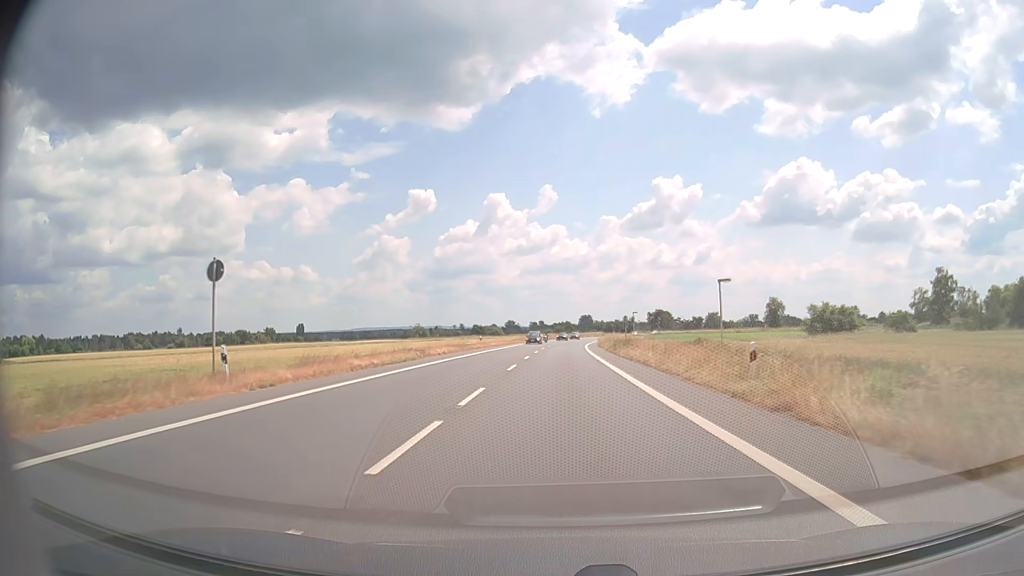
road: primary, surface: asphalt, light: Day
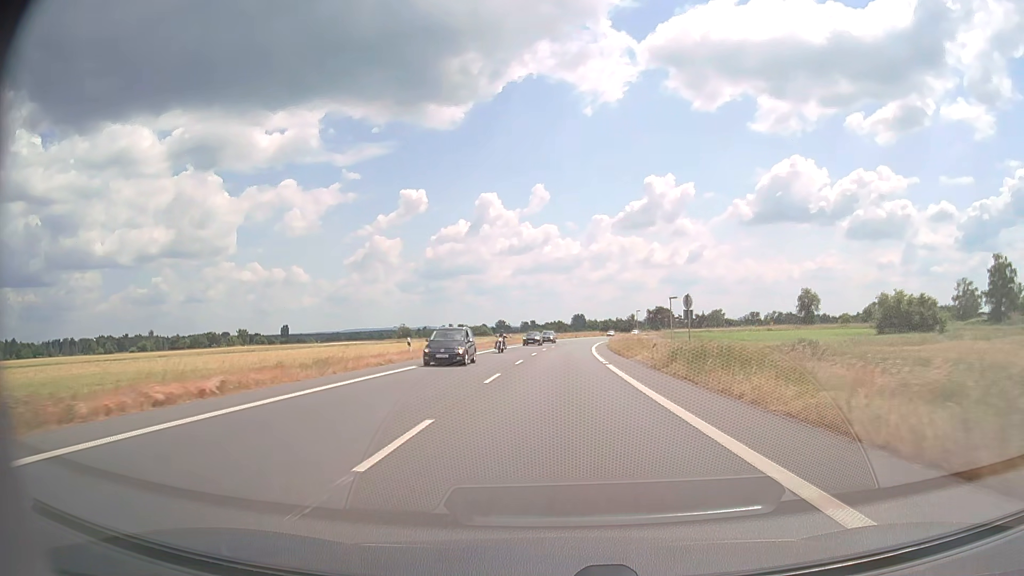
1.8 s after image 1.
(+0.2, +30.7) m; +1°
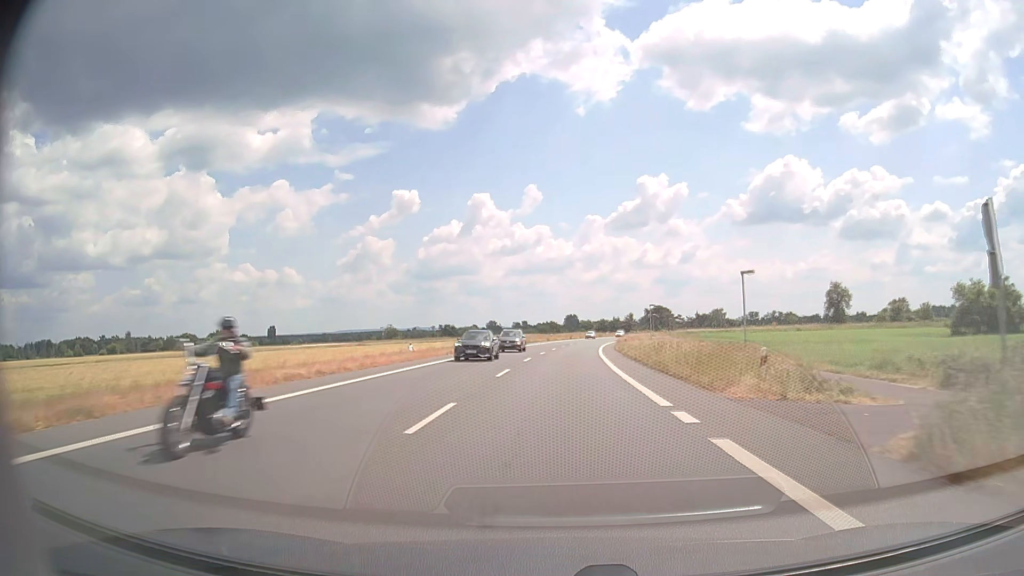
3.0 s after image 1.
(+0.1, +21.2) m; +1°
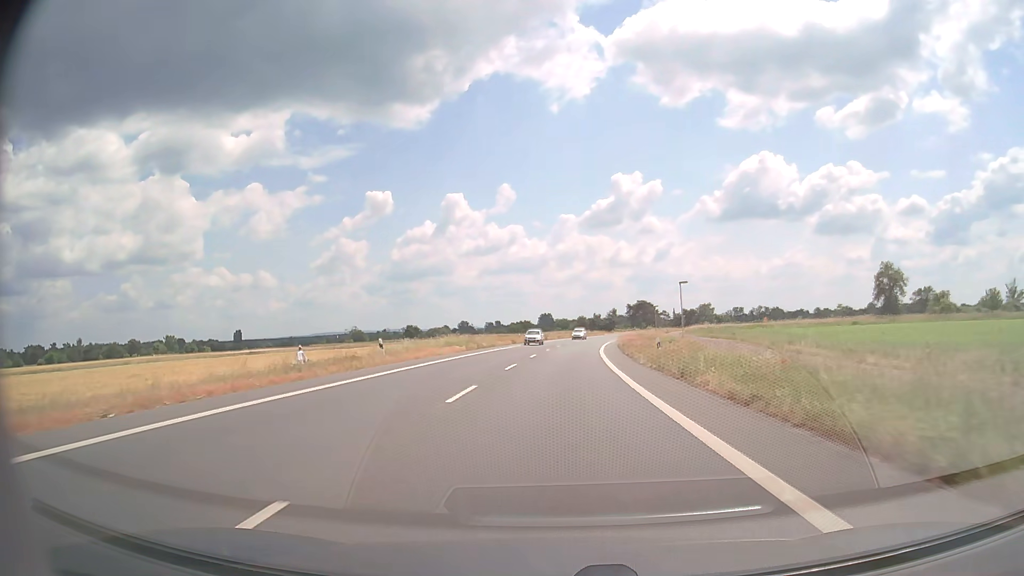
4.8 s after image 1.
(+0.6, +32.1) m; +2°
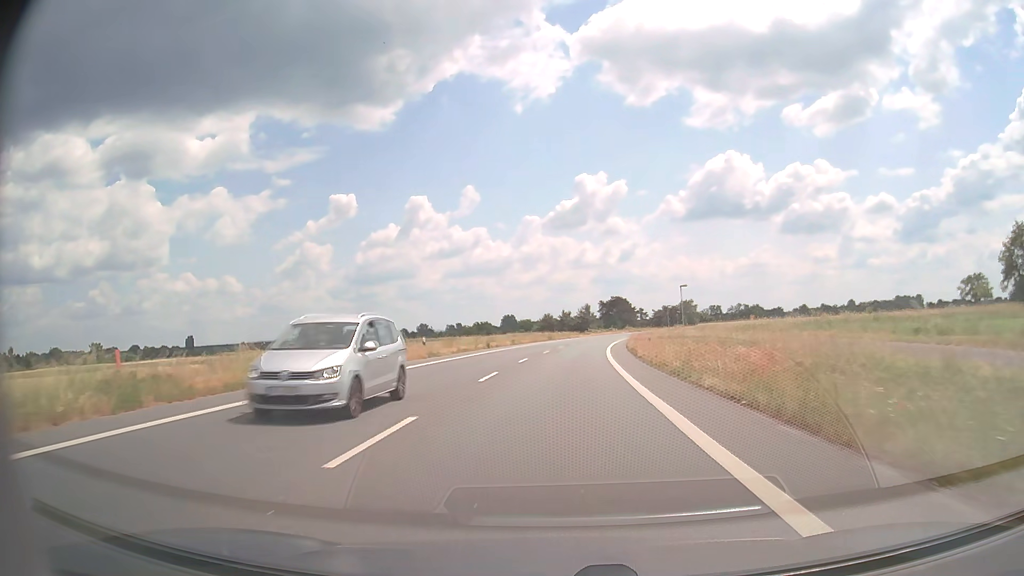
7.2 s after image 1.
(+1.2, +42.3) m; +3°
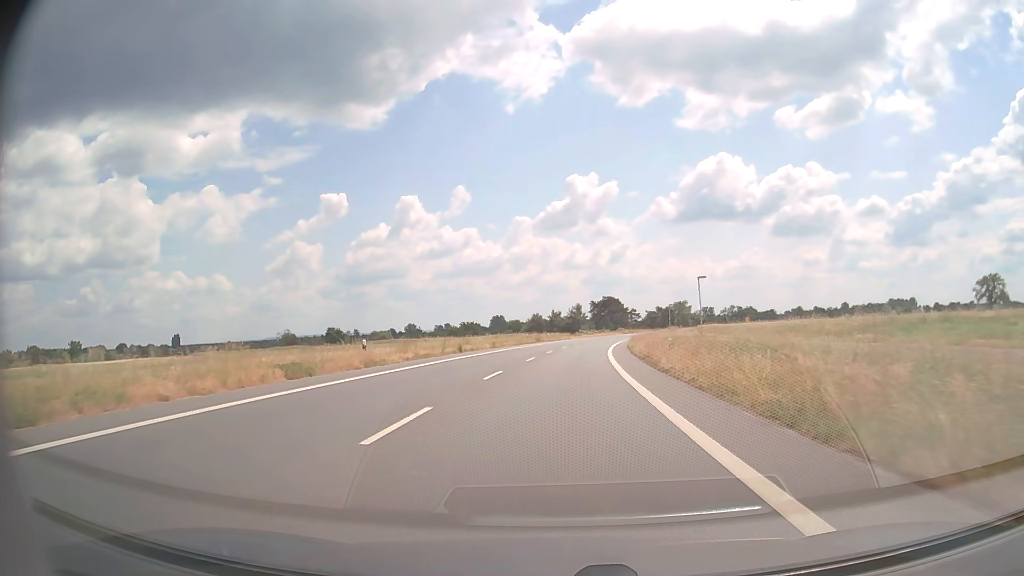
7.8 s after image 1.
(+0.1, +10.5) m; +1°
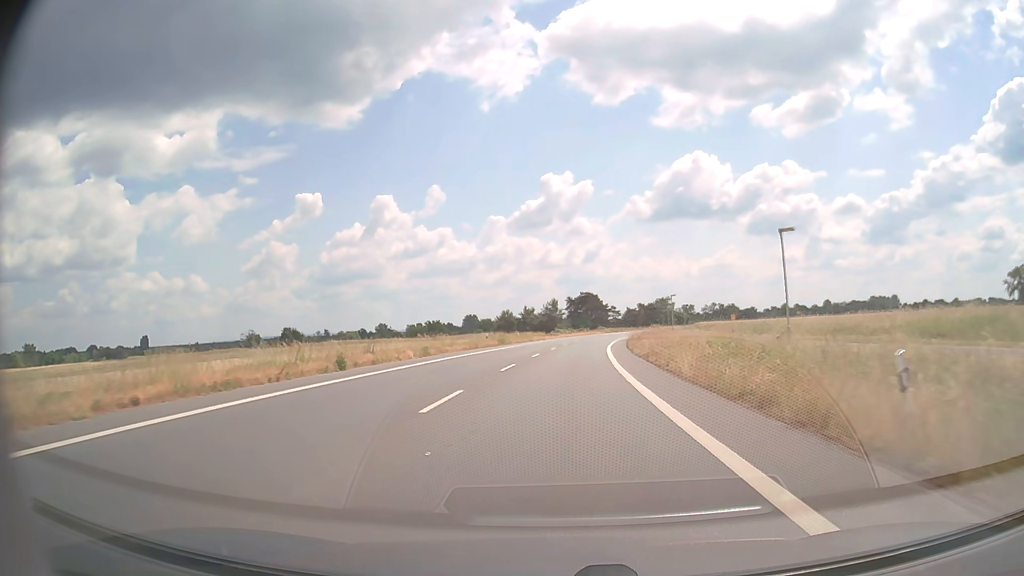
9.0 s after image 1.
(+0.3, +20.8) m; +2°
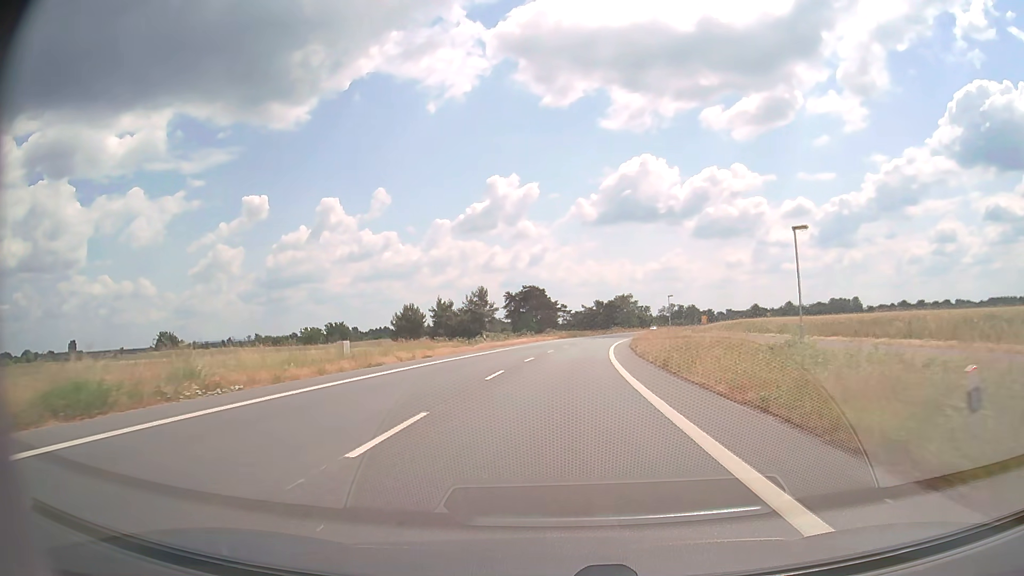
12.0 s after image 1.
(+2.2, +51.4) m; +5°
(0, +10) (0, +20) (+1, +30) (+1, +40) (+2, +50) (+3, +60) (+4, +70) (+6, +80) (+7, +90) (+9, +99) m
